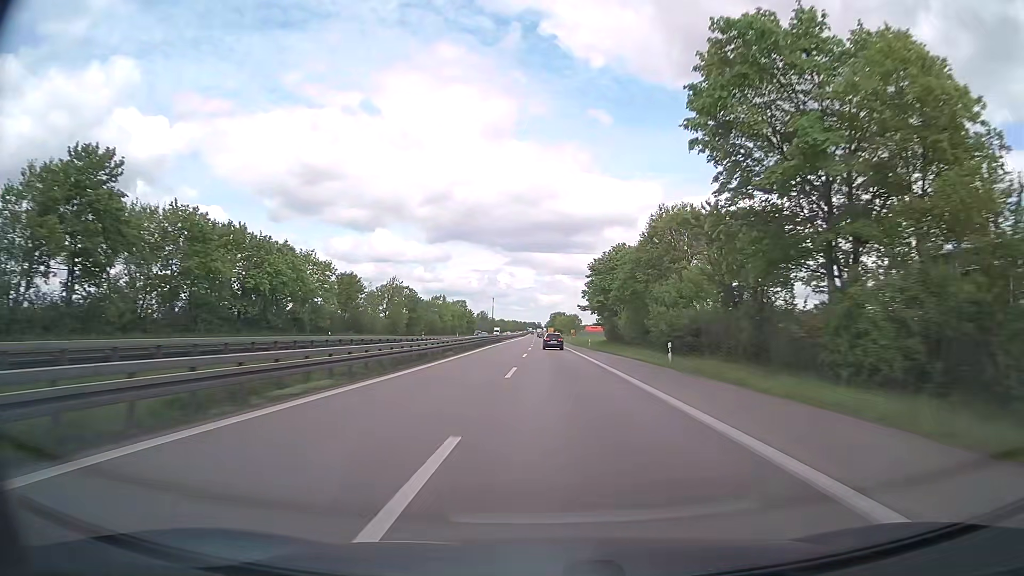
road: trunk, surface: asphalt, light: Day
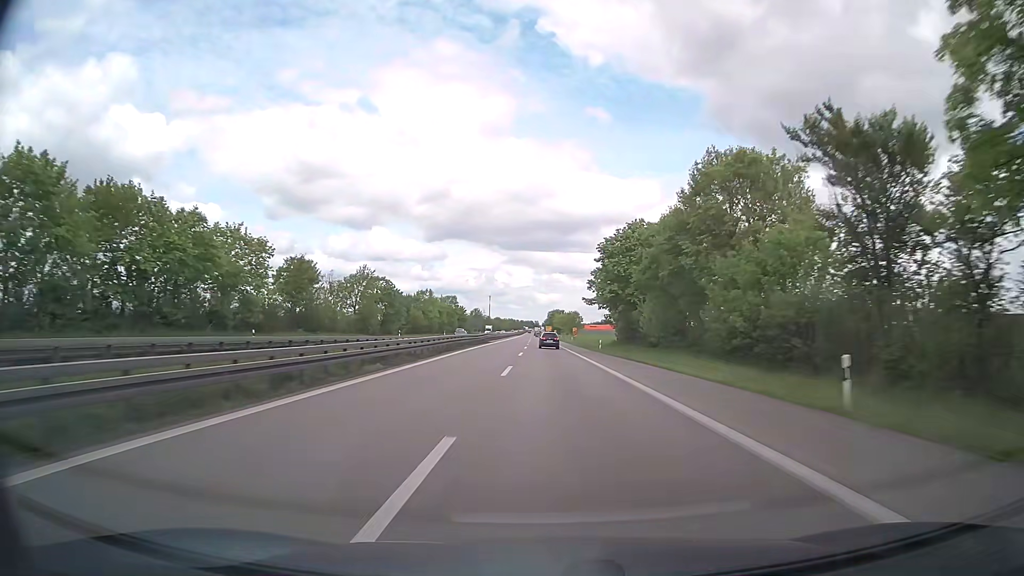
(0.0, +18.2) m; 0°
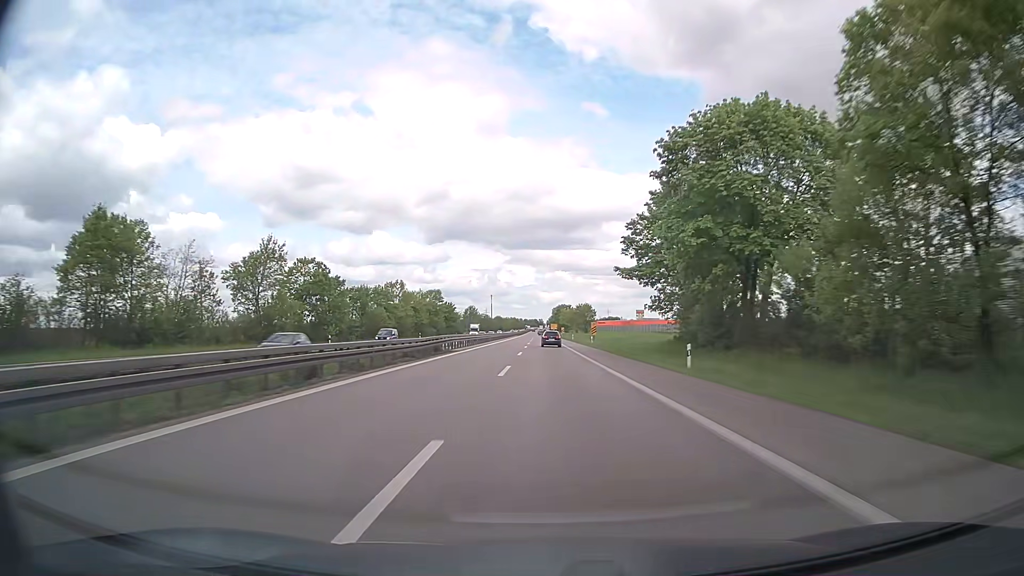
(+0.2, +36.2) m; 0°
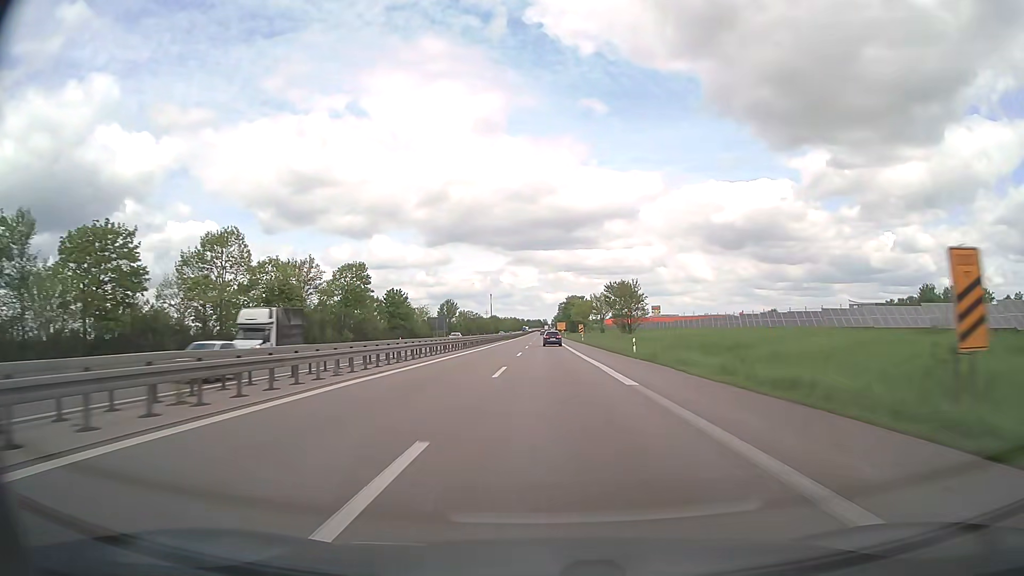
(-0.3, +72.0) m; 0°
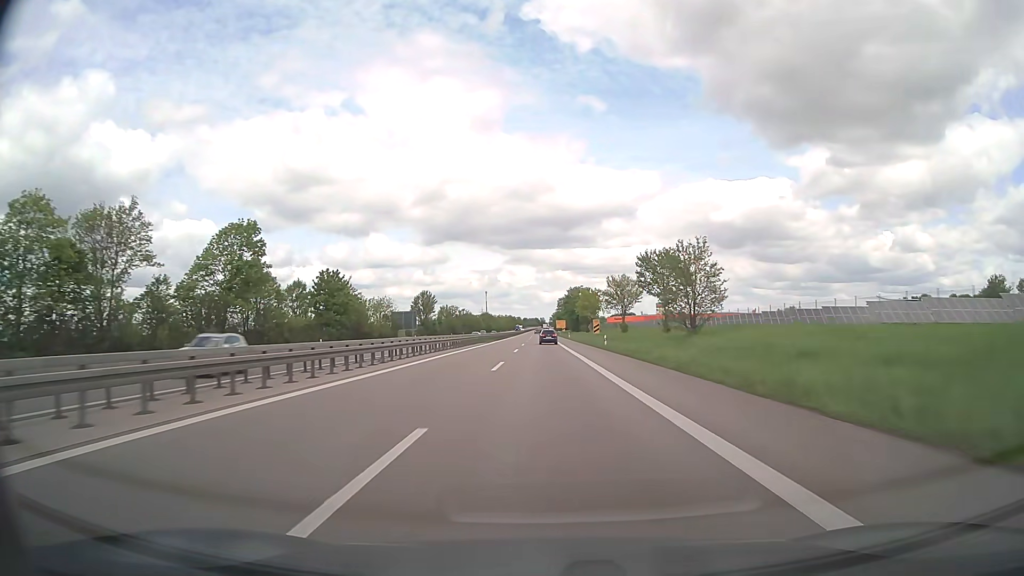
(+0.1, +35.9) m; 0°
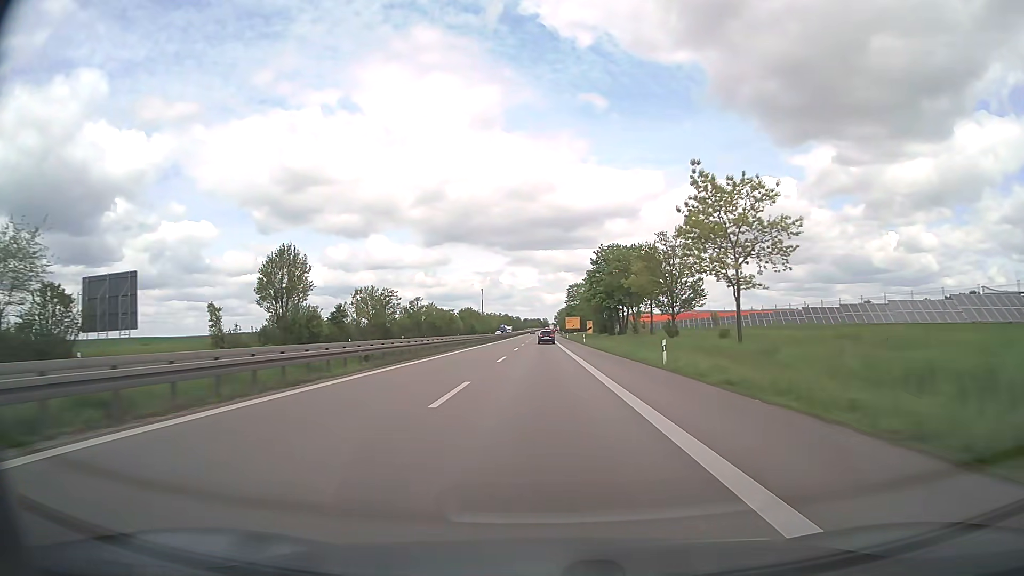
(-0.3, +89.6) m; 0°
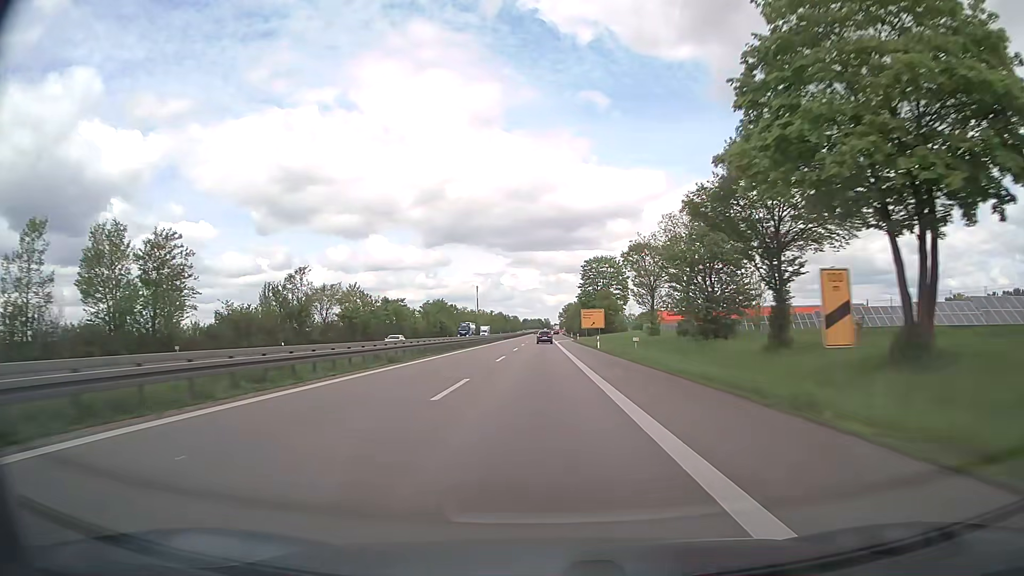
(0.0, +71.0) m; 0°
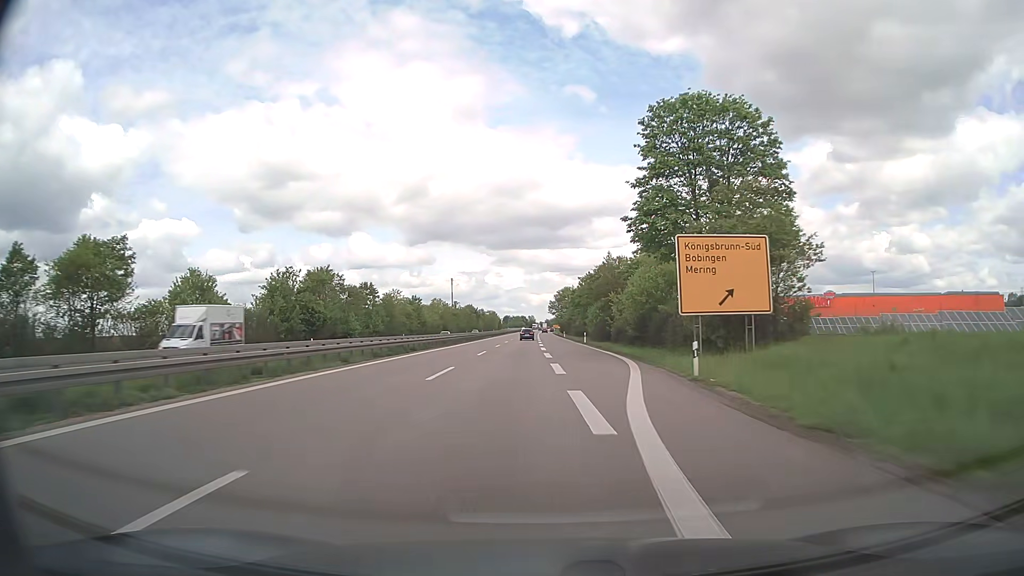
(+0.4, +85.4) m; +1°
(0, +10) (0, +20) (0, +30) (0, +40) (0, +50) (0, +60) (0, +70) (+1, +80) (+1, +90) (0, +100) m
